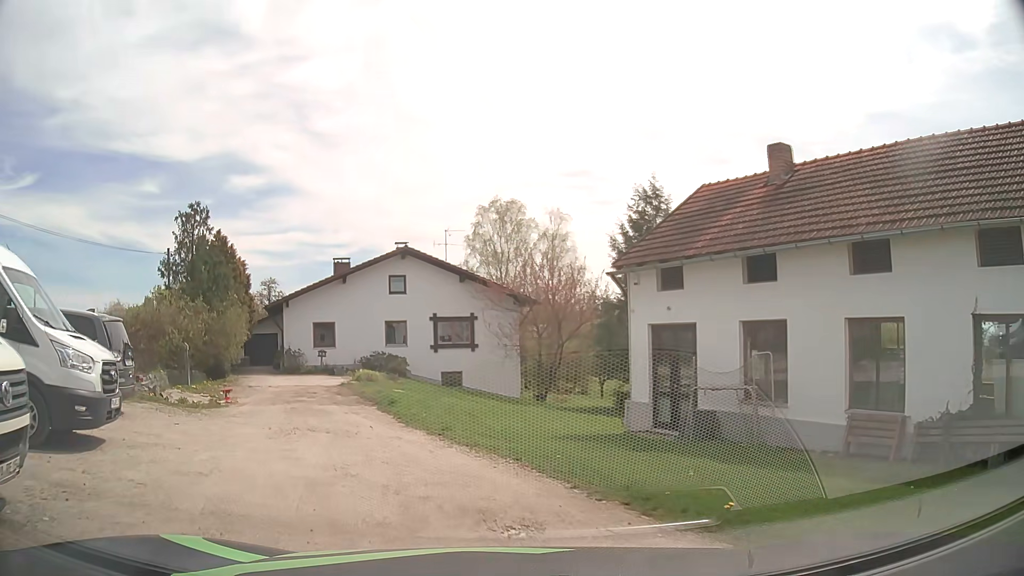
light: Day
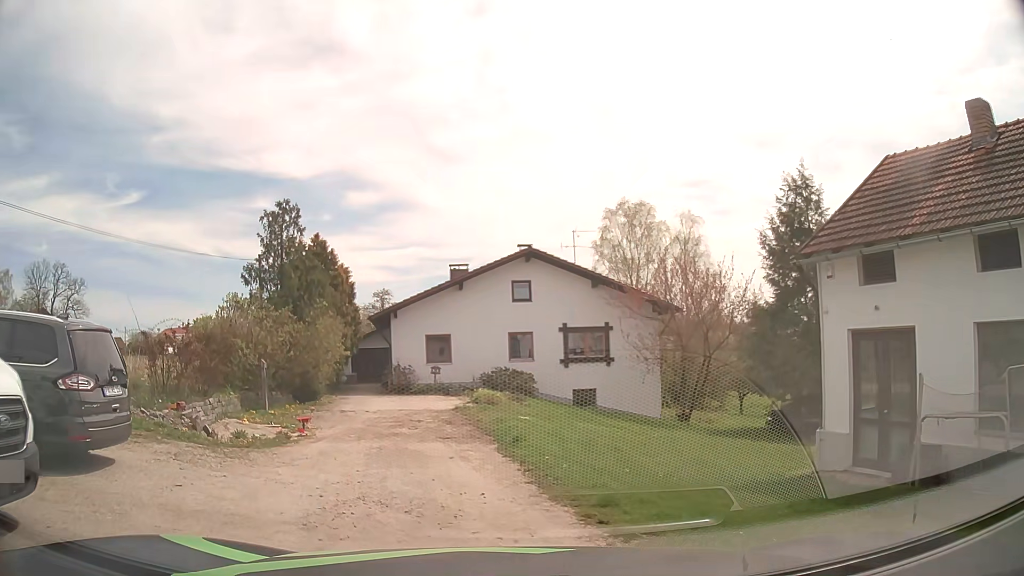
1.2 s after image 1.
(-0.2, +4.3) m; -10°
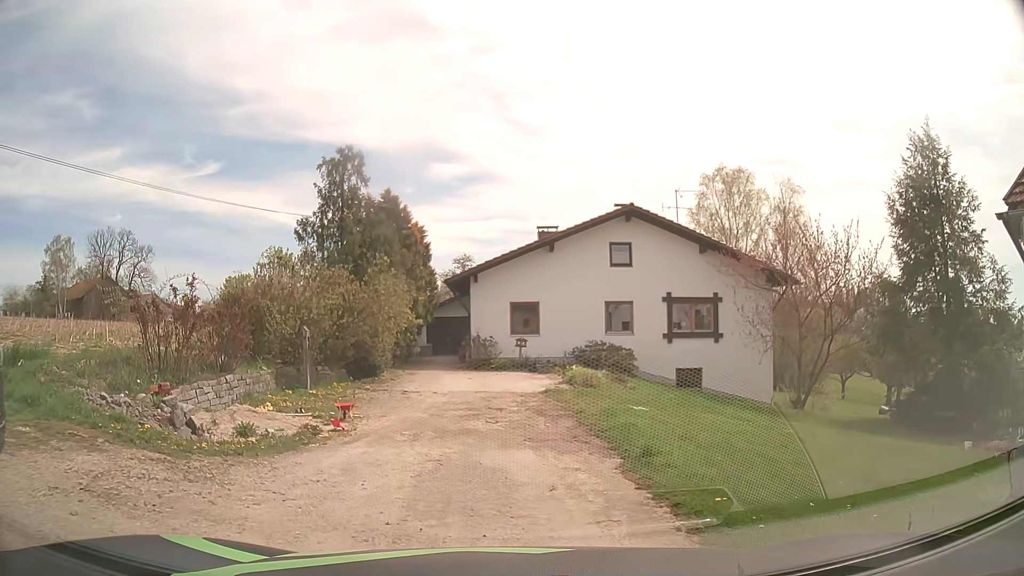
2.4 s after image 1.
(-0.2, +4.1) m; -8°
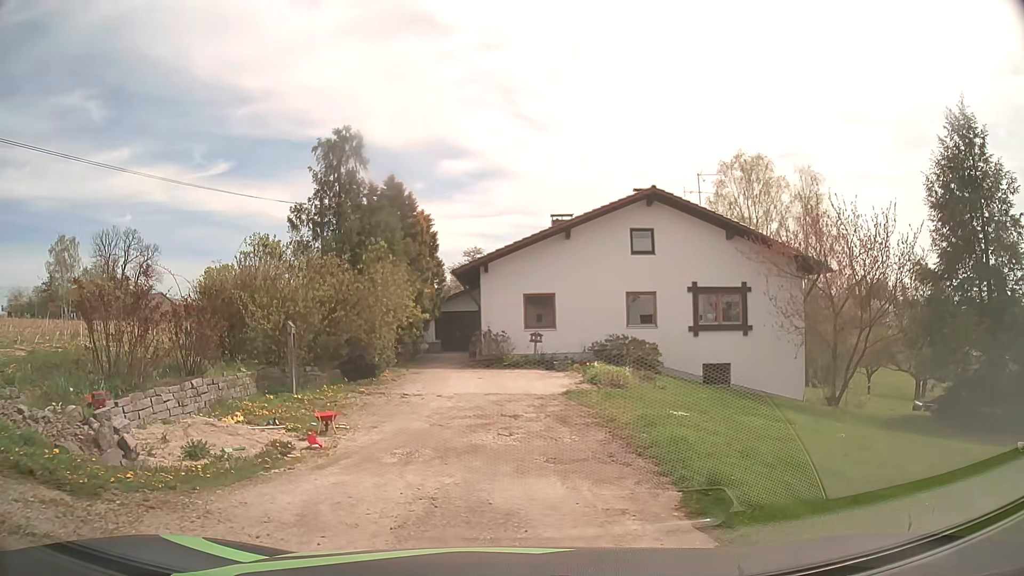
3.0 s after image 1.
(0.0, +2.1) m; +1°
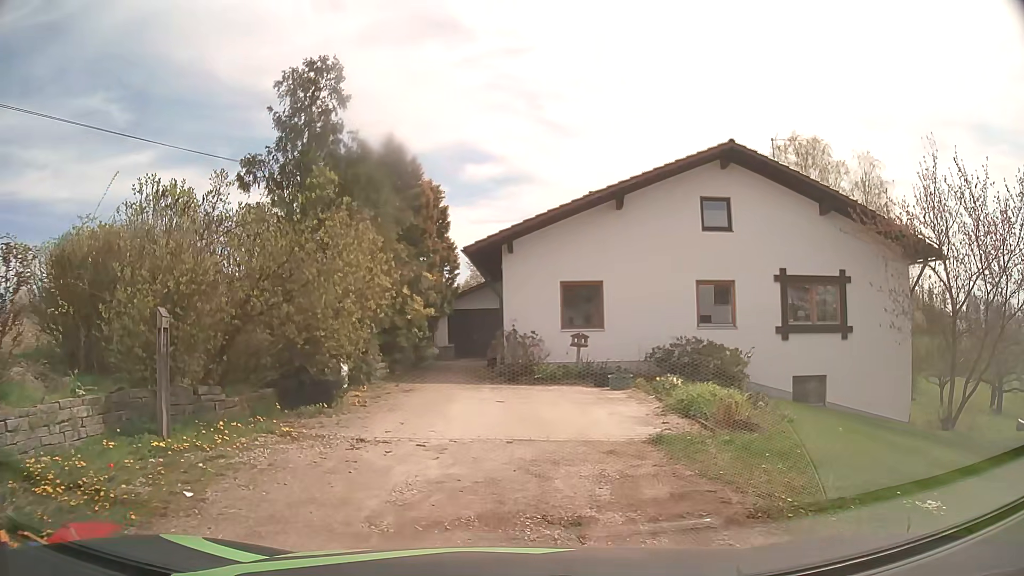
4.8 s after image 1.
(-0.1, +6.6) m; -1°
